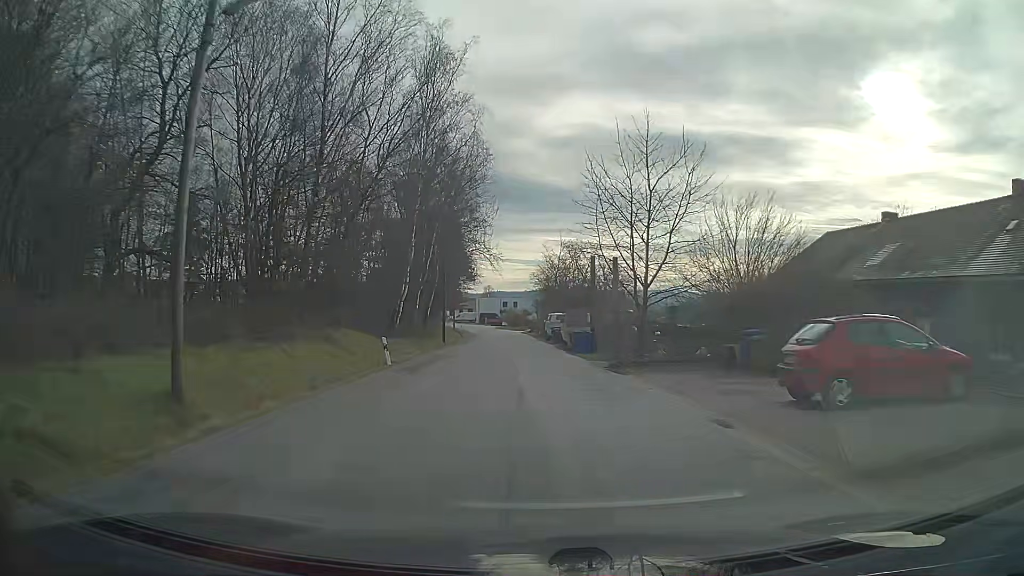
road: unclassified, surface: asphalt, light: Day
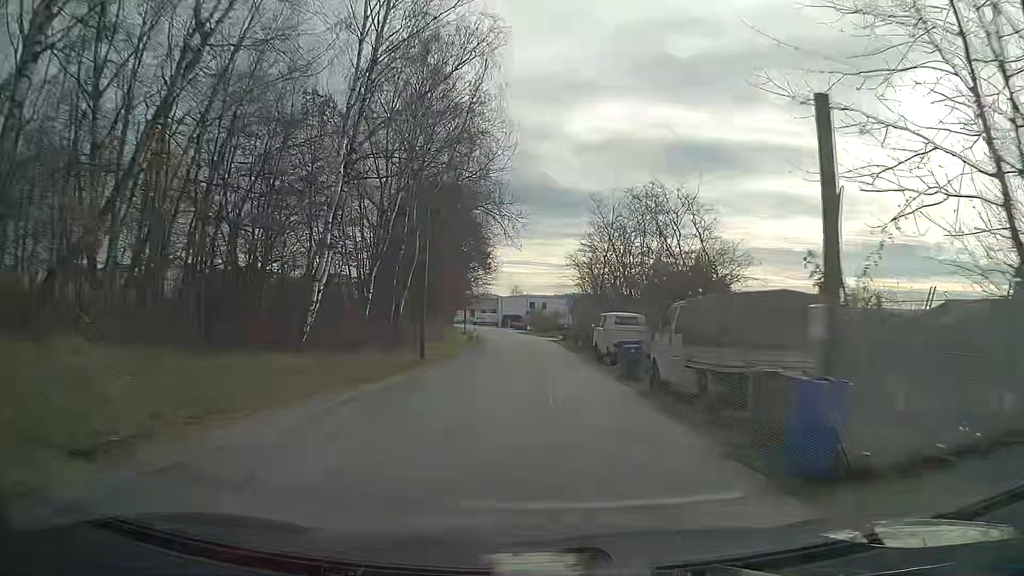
(-0.5, +21.6) m; -3°
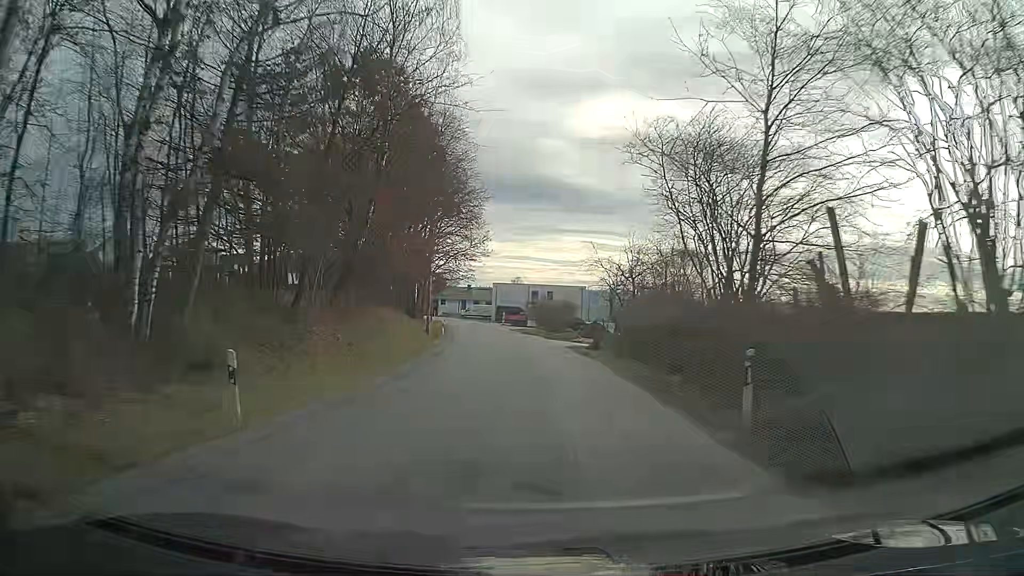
(0.0, +29.5) m; 0°
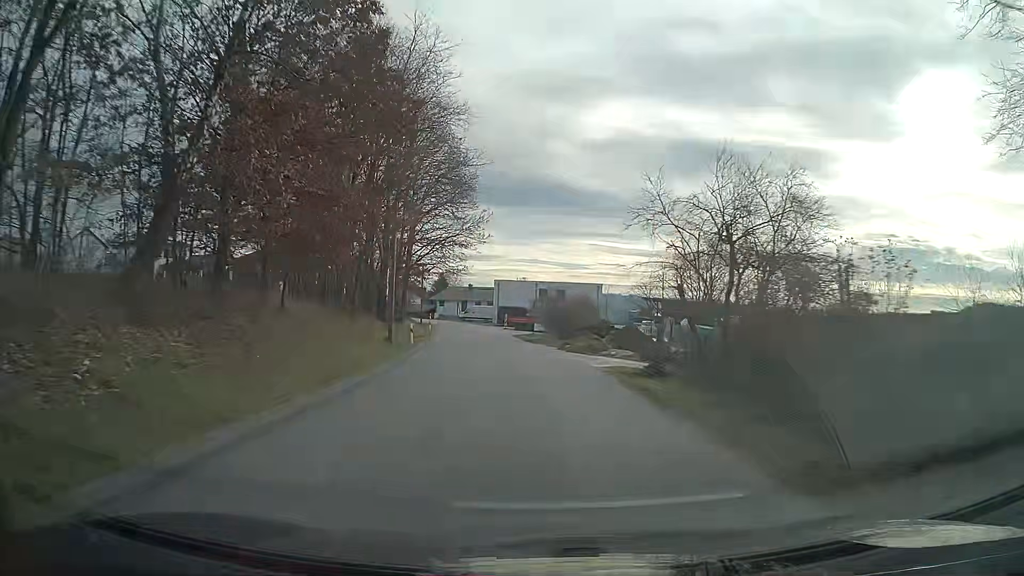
(-0.1, +15.1) m; -1°
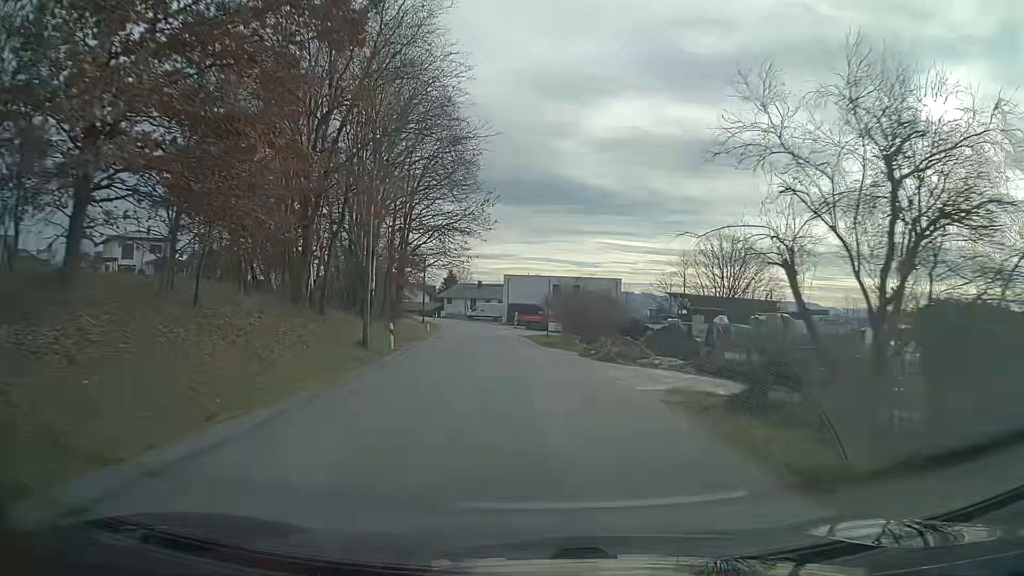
(-0.1, +7.6) m; -1°
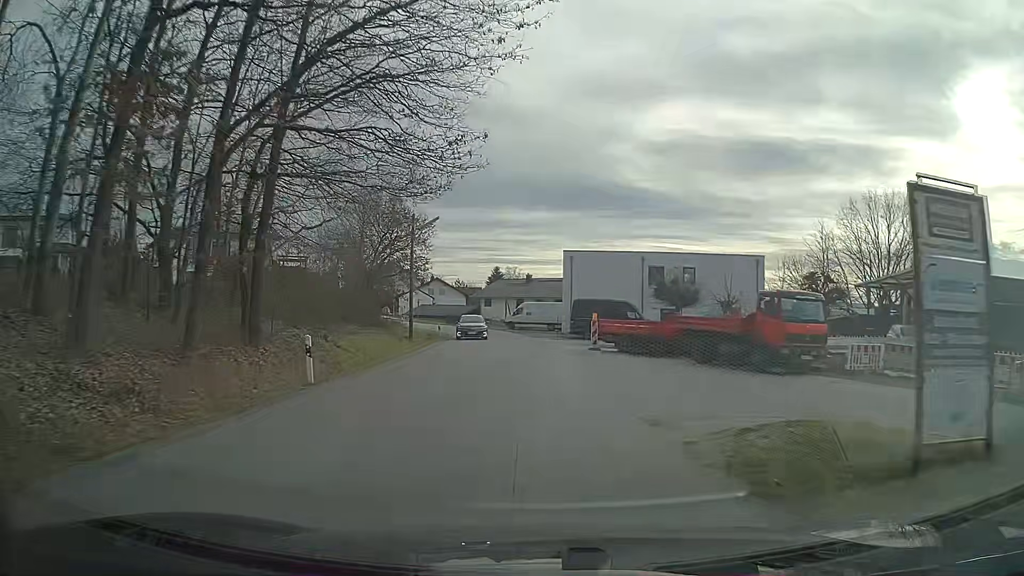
(-1.7, +36.3) m; -4°
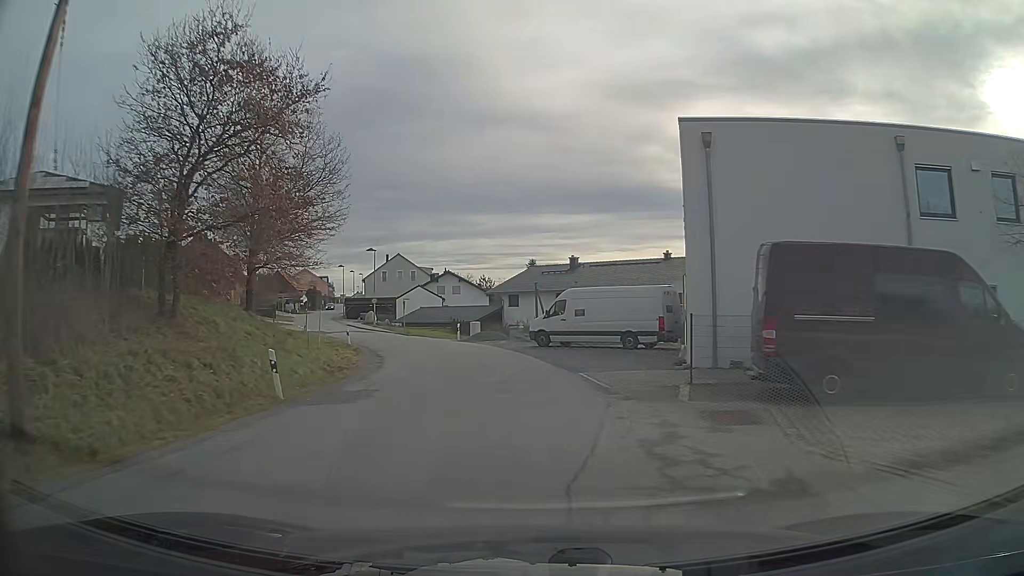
(-0.8, +33.4) m; -5°
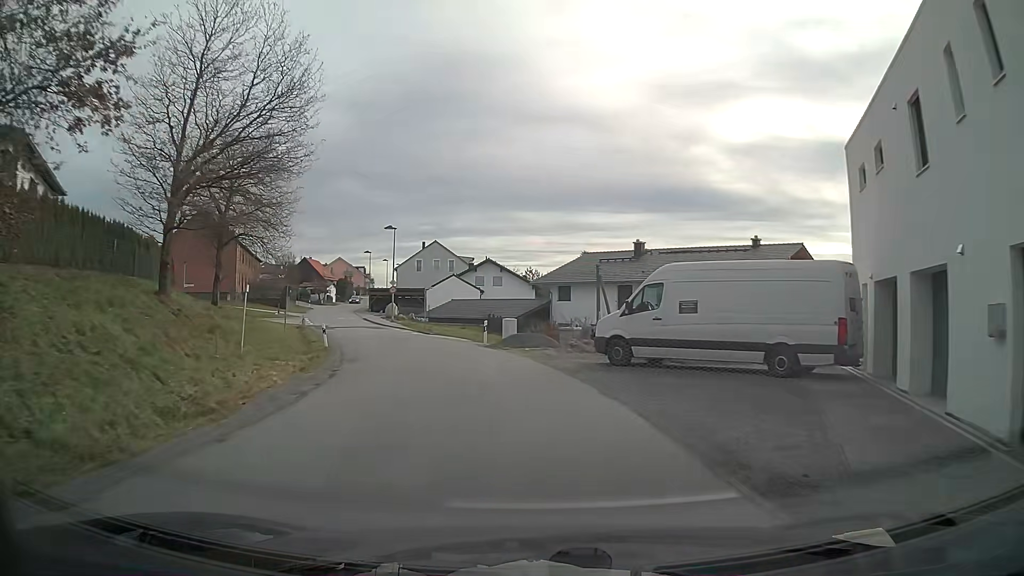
(-0.4, +12.9) m; -4°
(0, +10) (-2, +20) (-4, +30) (-8, +39) (-11, +48) (-15, +58) (-18, +67) (-21, +77) (-23, +86) (-27, +96) m
